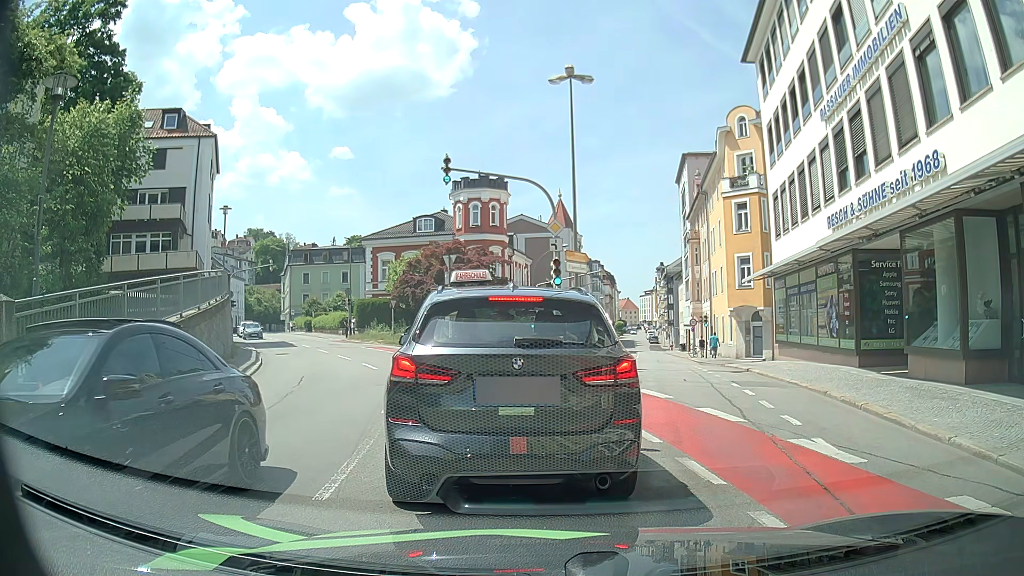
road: tertiary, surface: asphalt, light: Day
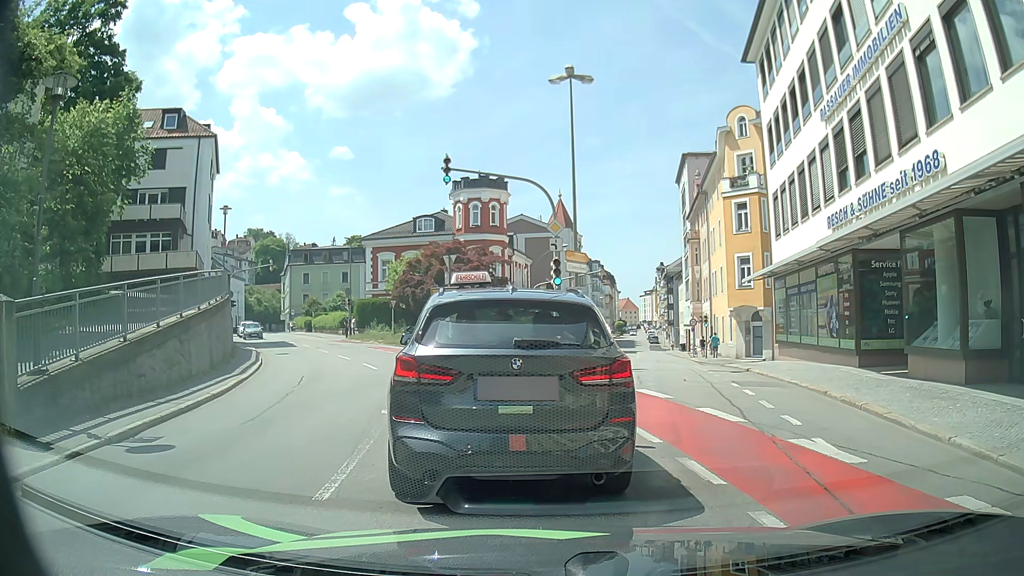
(0.0, 0.0) m; 0°
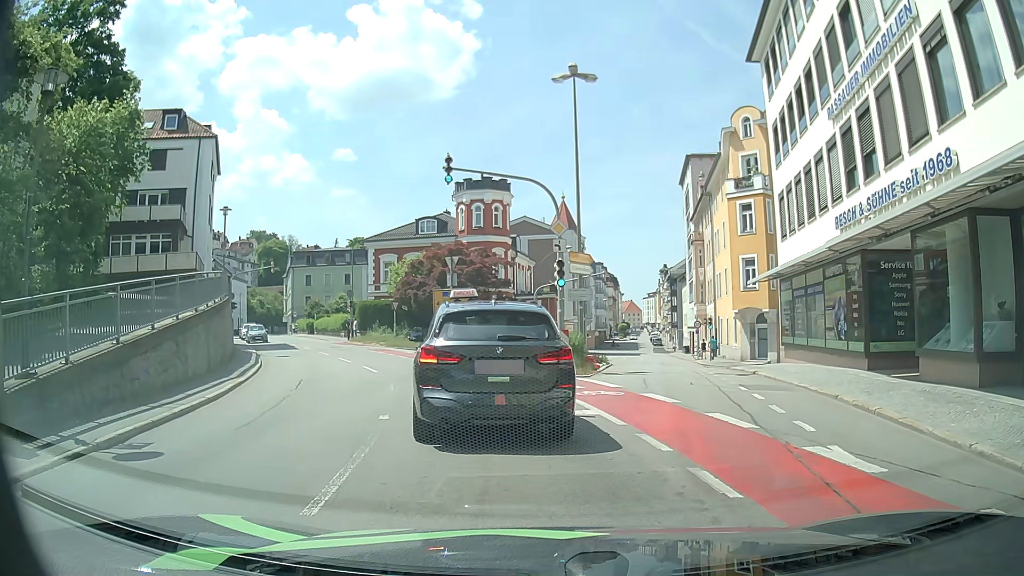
(0.0, +0.4) m; 0°
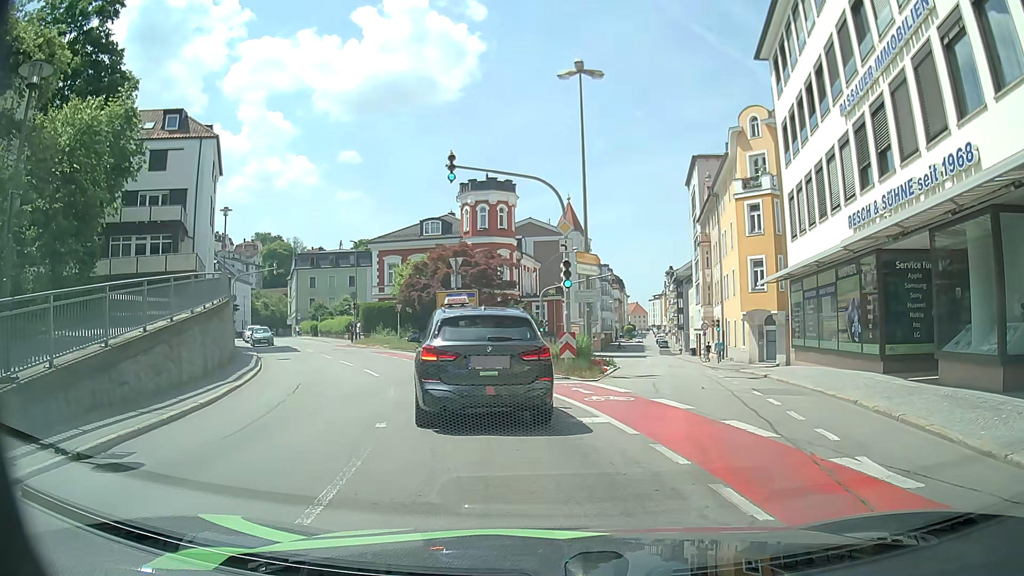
(0.0, +0.7) m; 0°
